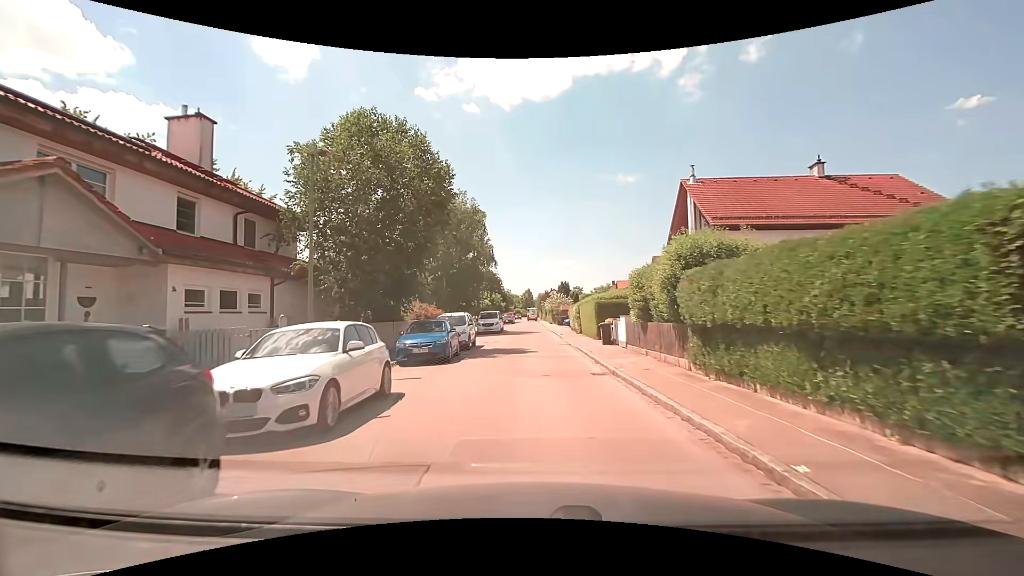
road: residential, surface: asphalt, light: Day
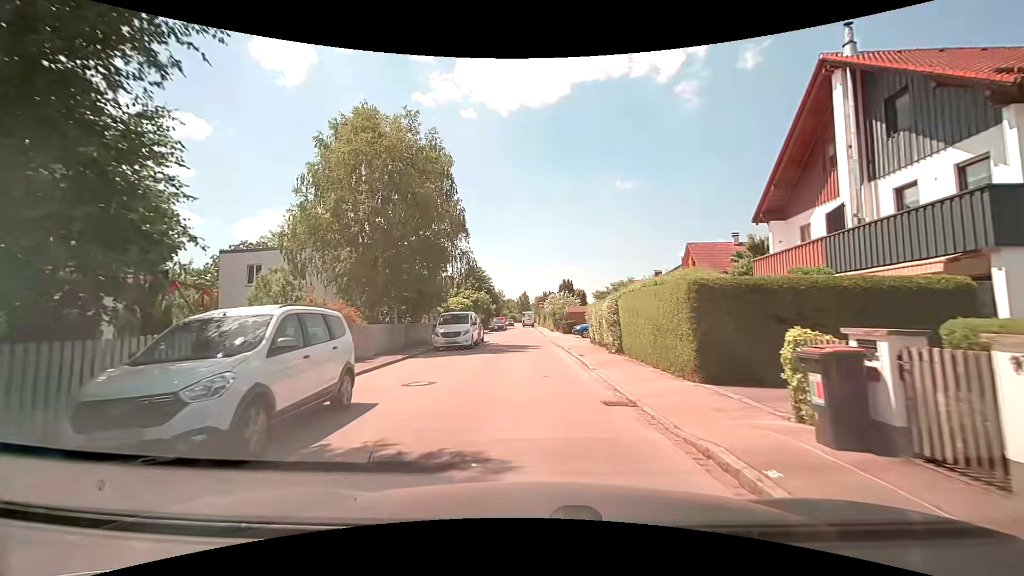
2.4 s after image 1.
(+0.1, +16.5) m; 0°
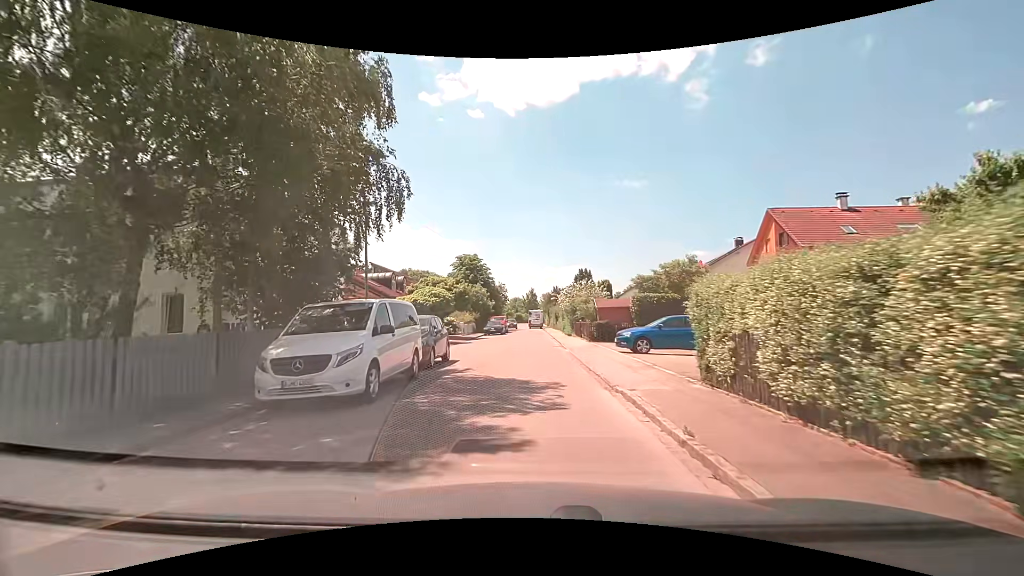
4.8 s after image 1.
(+0.1, +15.9) m; 0°
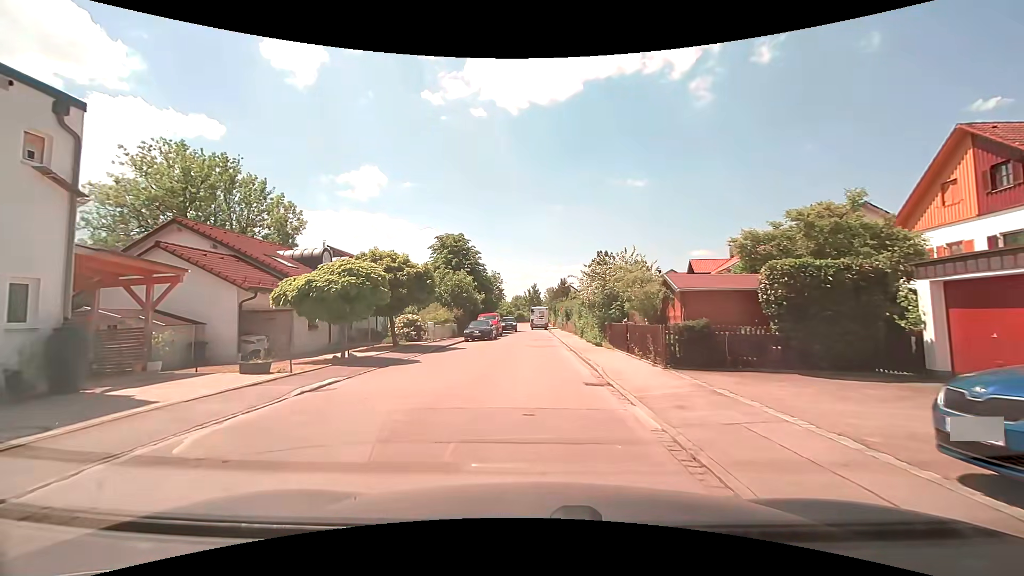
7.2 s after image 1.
(0.0, +15.3) m; 0°
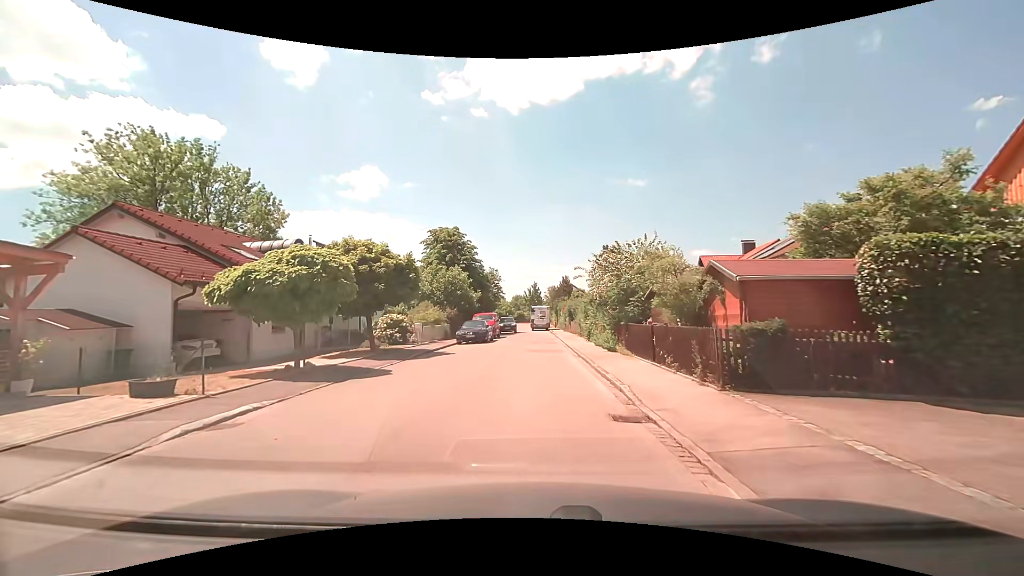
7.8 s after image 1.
(0.0, +3.6) m; +1°
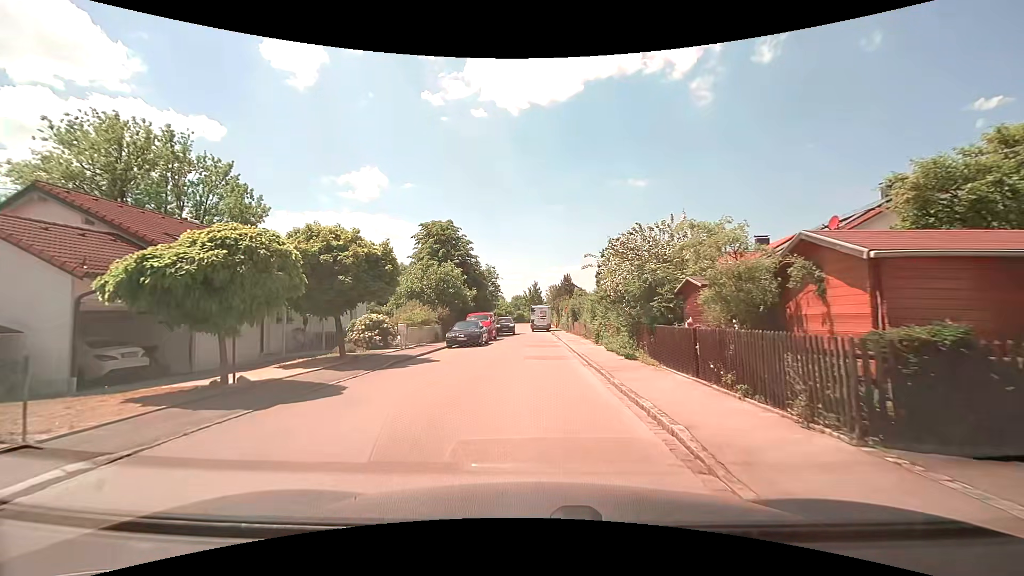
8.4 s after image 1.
(-0.1, +3.5) m; -2°
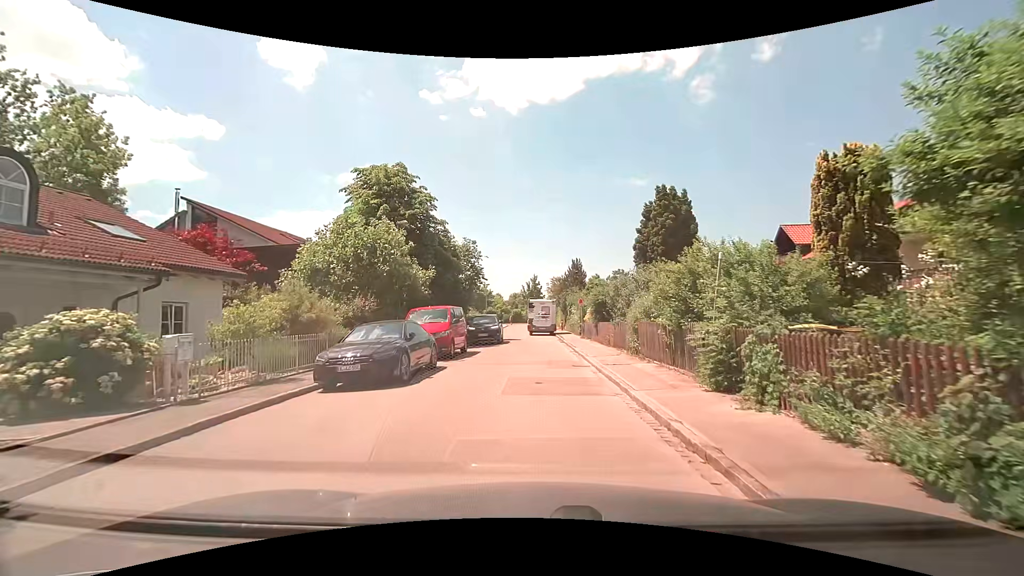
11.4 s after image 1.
(+0.1, +15.6) m; 0°
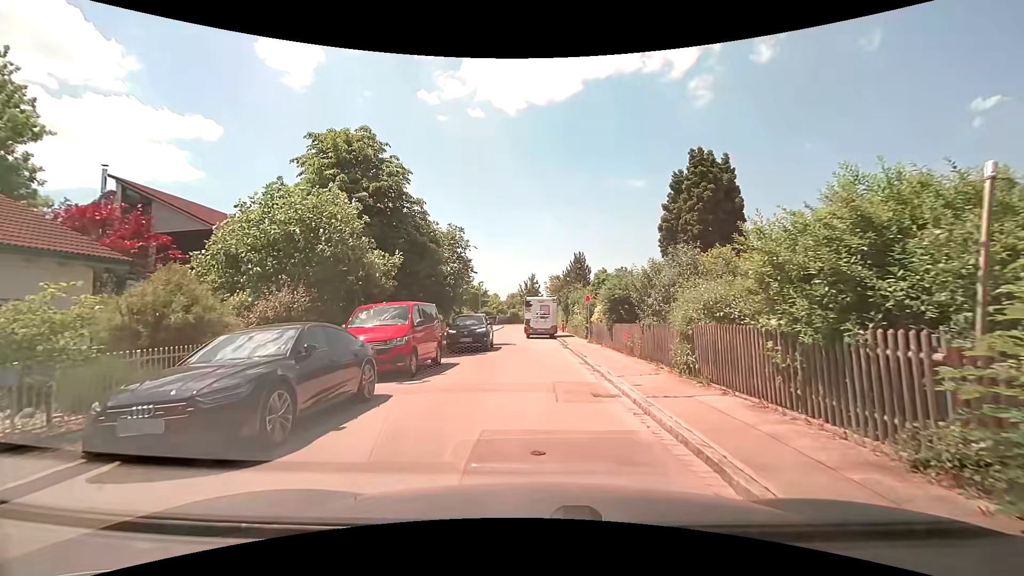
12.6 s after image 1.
(0.0, +5.4) m; 0°
(0, +10) (0, +20) (0, +30) (-2, +40) (-2, +50) (-2, +60) (-1, +70) (0, +80) (+2, +89) (+10, +95) m
